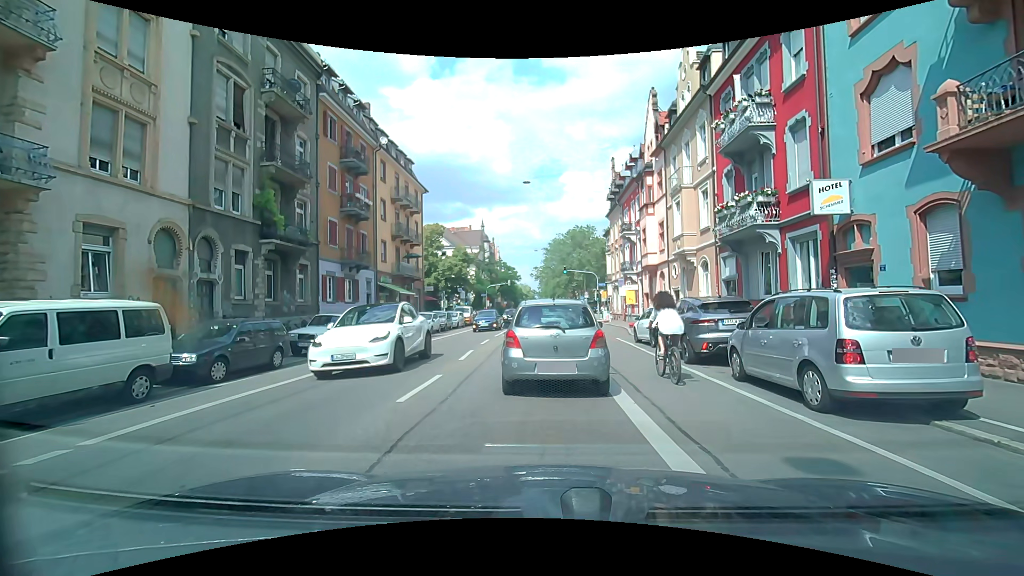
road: secondary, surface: asphalt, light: Day
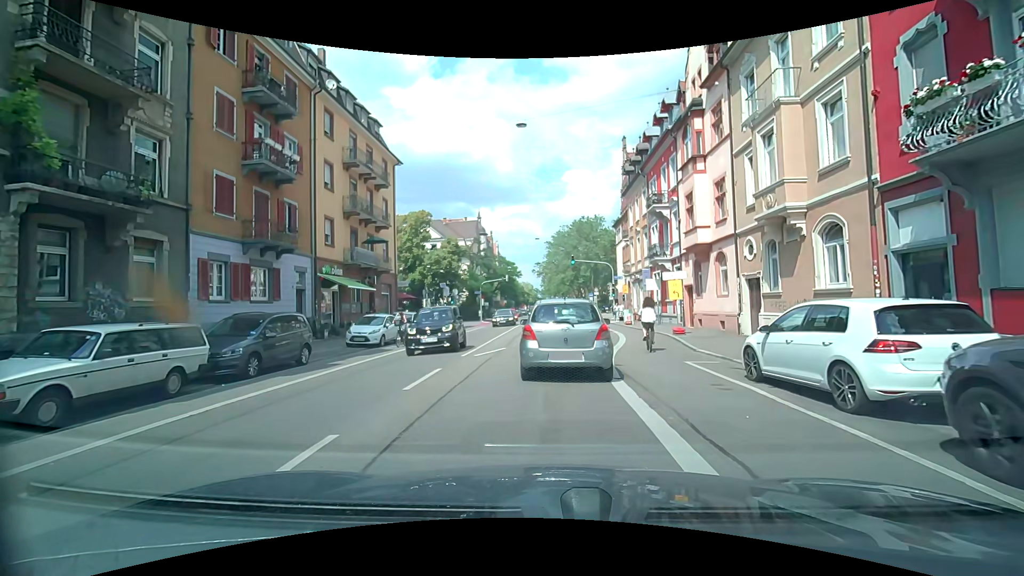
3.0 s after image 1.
(+0.3, +11.2) m; +1°
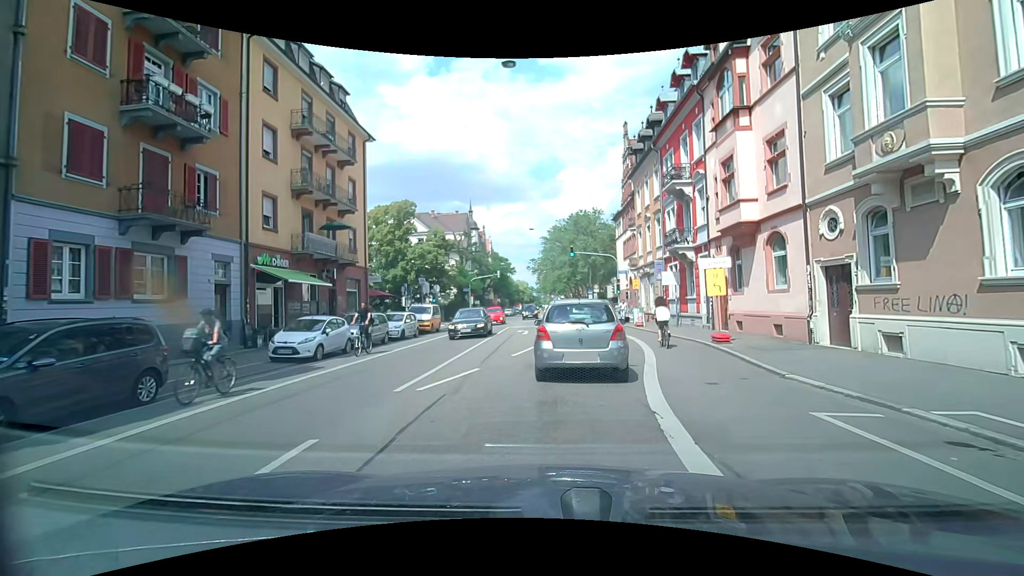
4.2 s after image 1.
(0.0, +6.0) m; +1°
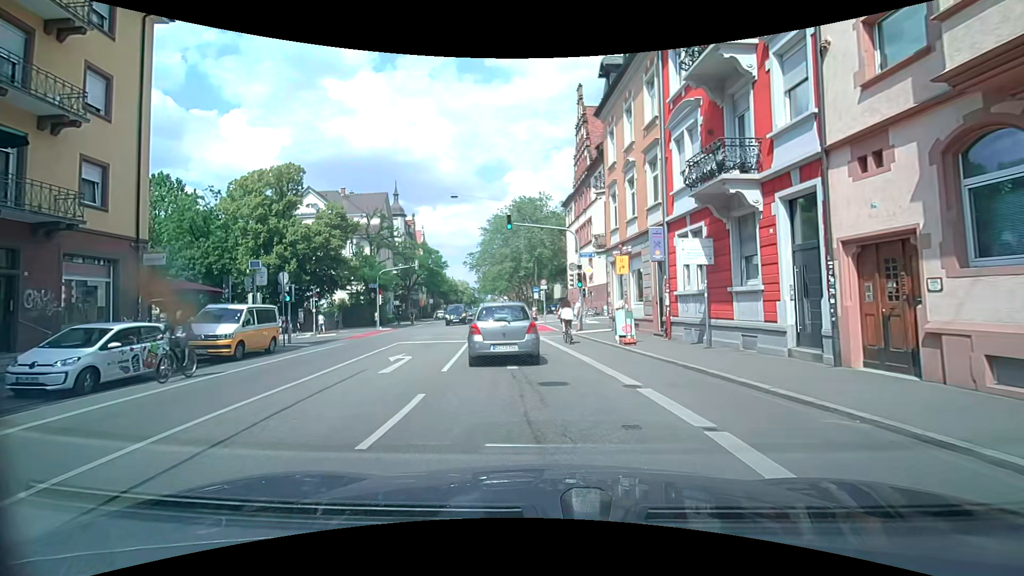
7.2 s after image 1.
(+0.8, +15.1) m; +5°
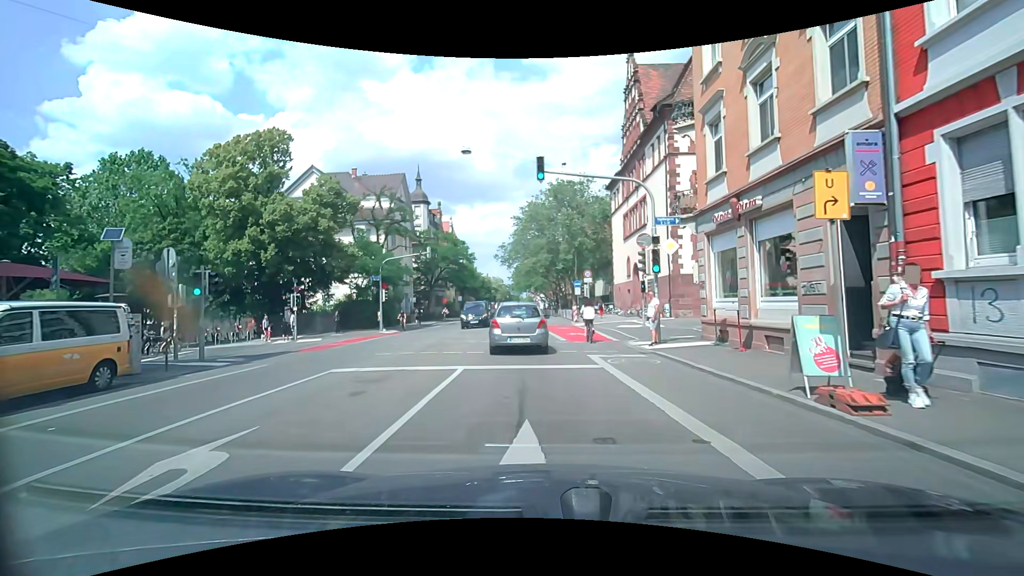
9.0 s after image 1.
(-0.3, +10.2) m; -4°
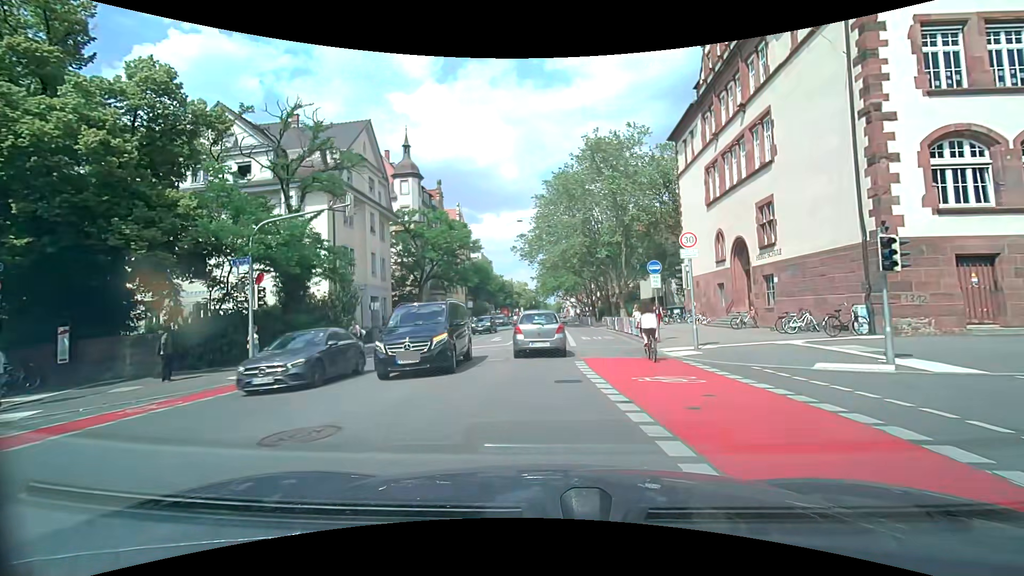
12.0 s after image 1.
(-0.4, +20.9) m; -1°
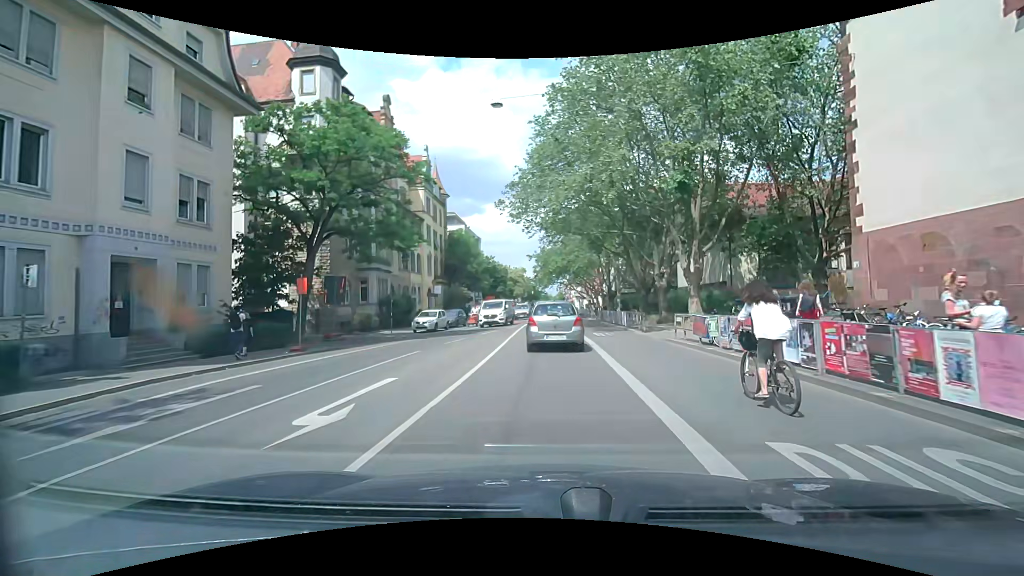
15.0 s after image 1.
(-0.5, +24.1) m; -1°
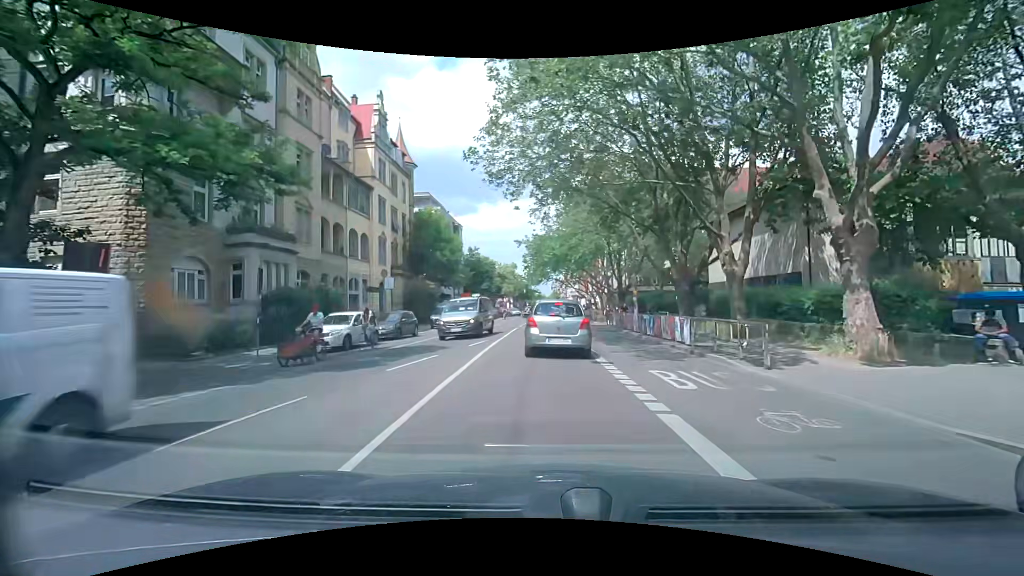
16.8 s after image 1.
(+0.1, +14.6) m; 0°
